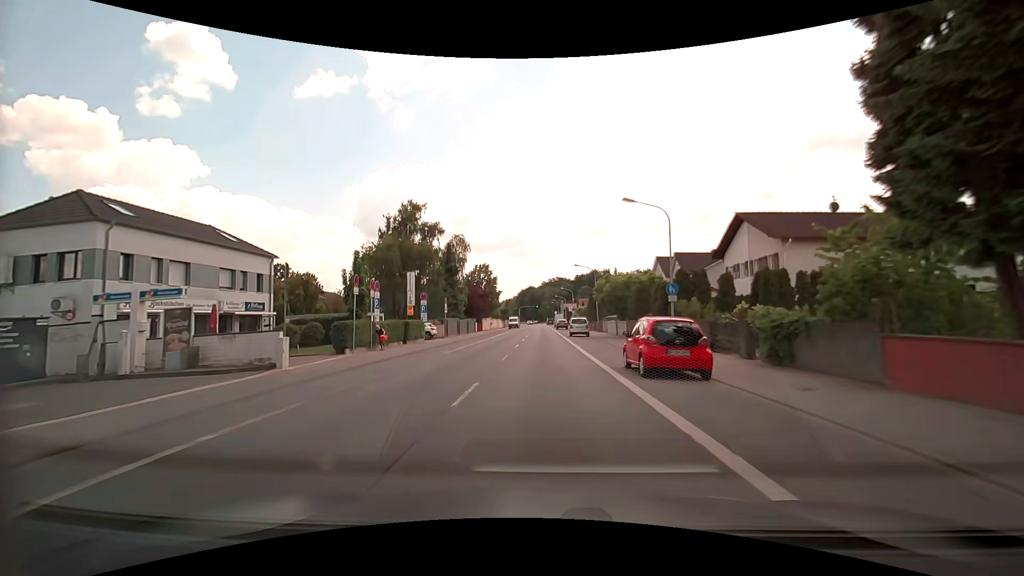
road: primary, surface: asphalt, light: Day
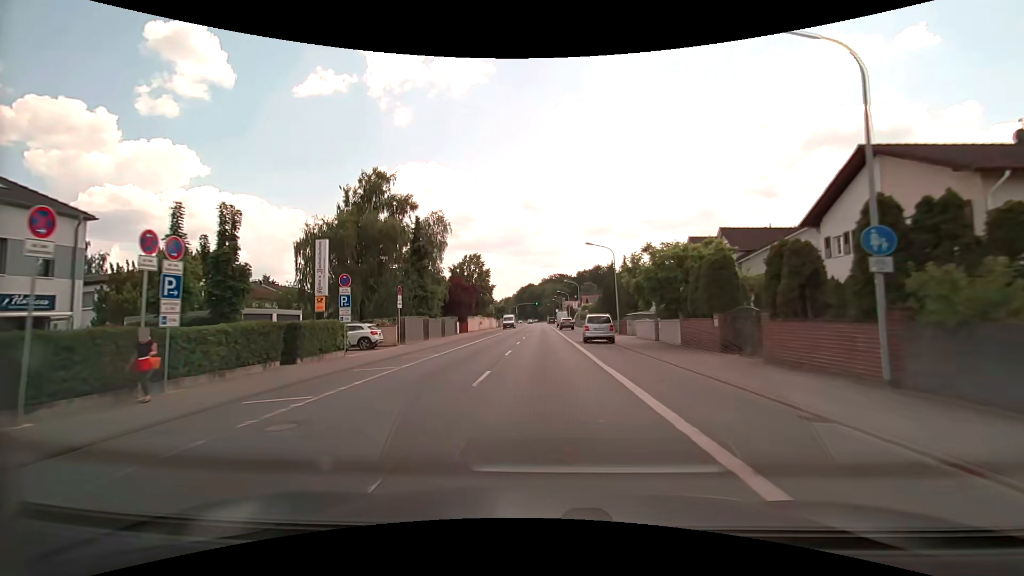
(0.0, +15.4) m; 0°
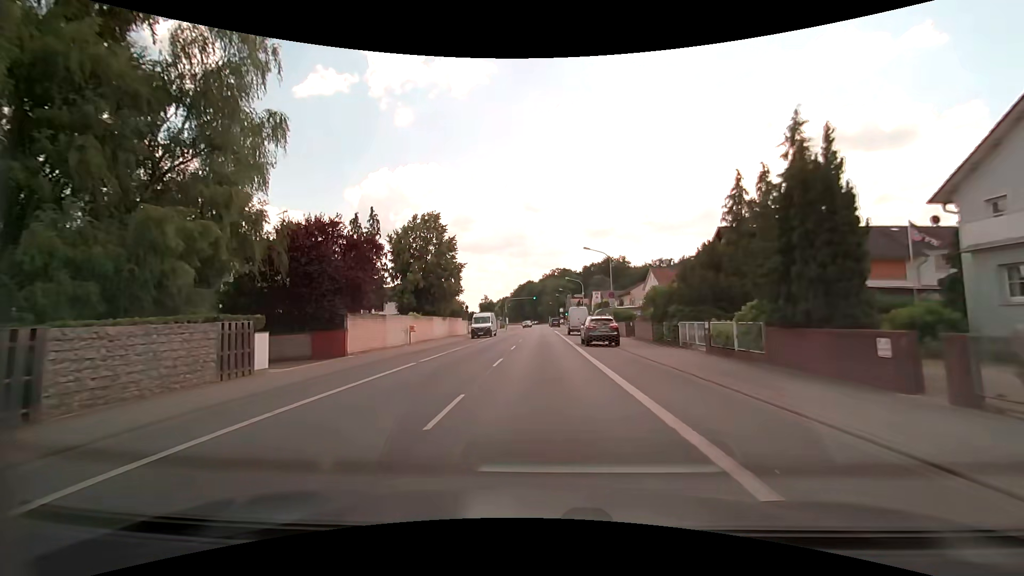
(-0.1, +38.6) m; 0°
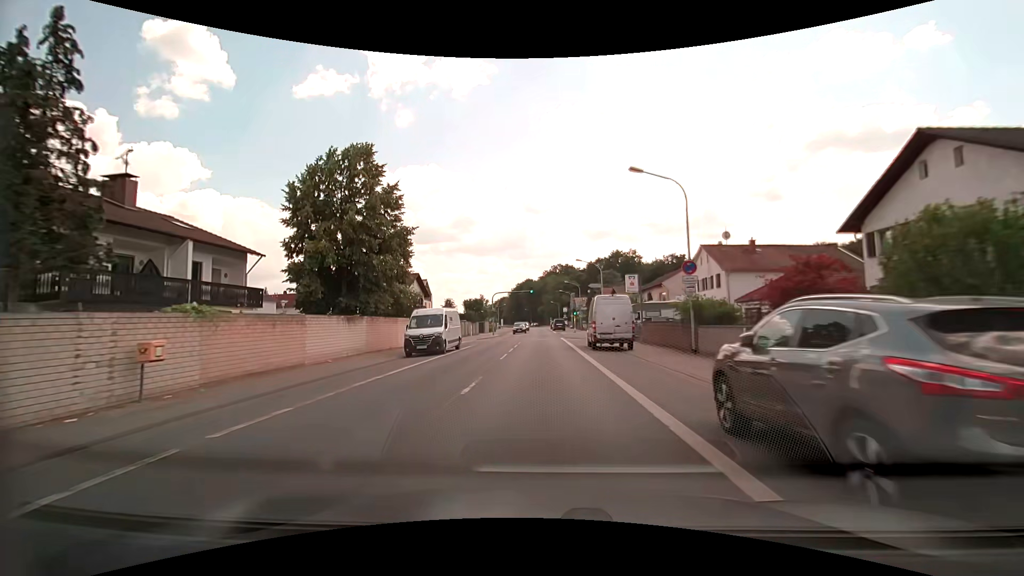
(+0.1, +23.2) m; 0°
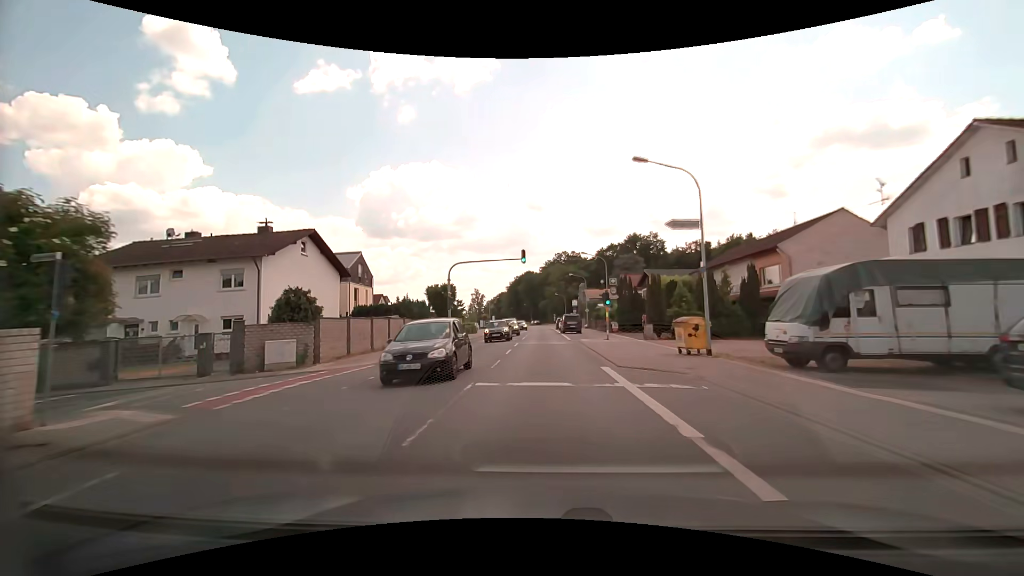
(+0.2, +31.0) m; +1°
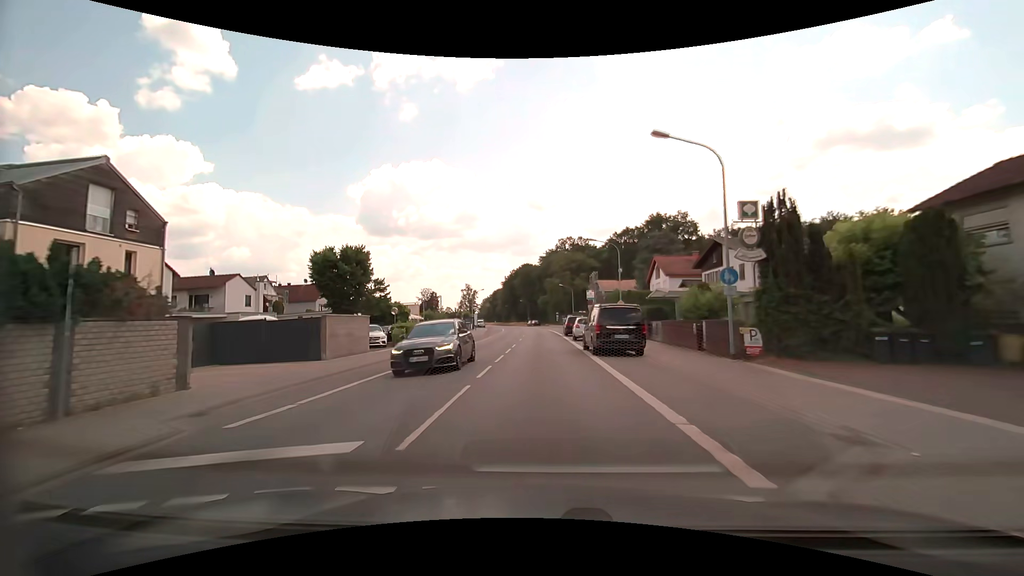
(-0.5, +31.0) m; -1°
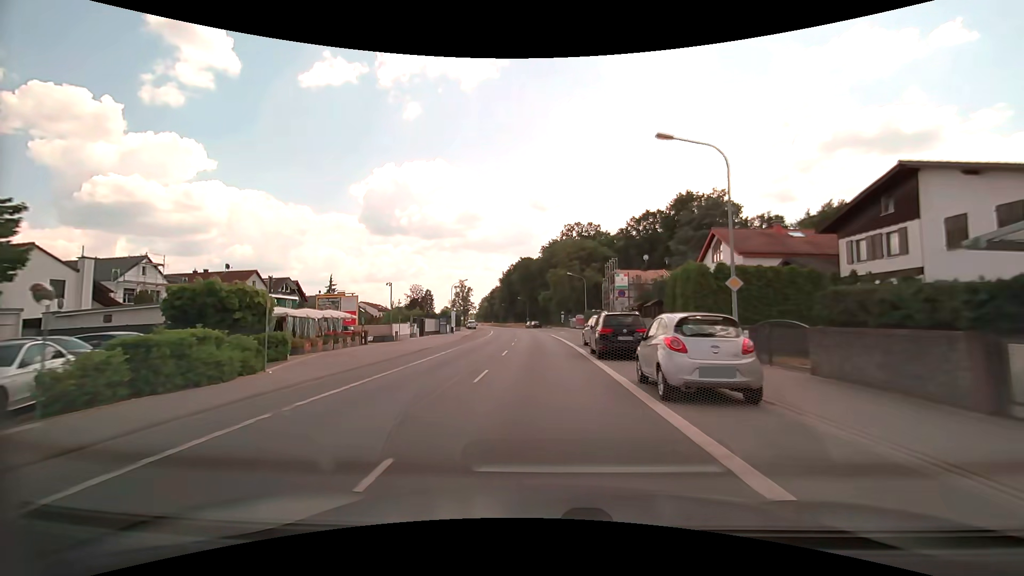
(0.0, +23.2) m; 0°
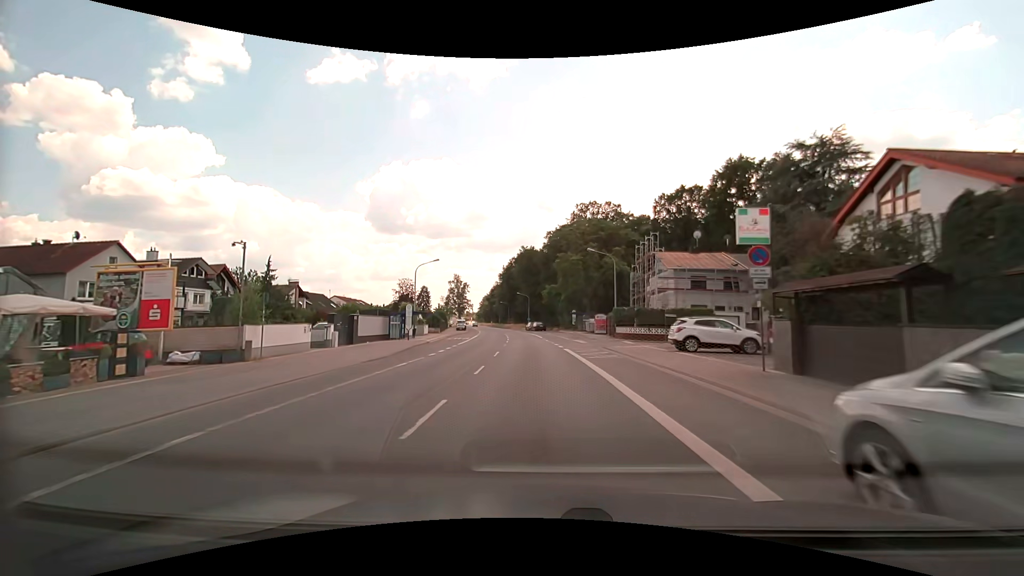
(-0.1, +23.2) m; -1°
(0, +10) (0, +20) (-1, +30) (-1, +40) (-2, +50) (-3, +60) (-4, +70) (-5, +80) (-6, +90) (-8, +100) m
